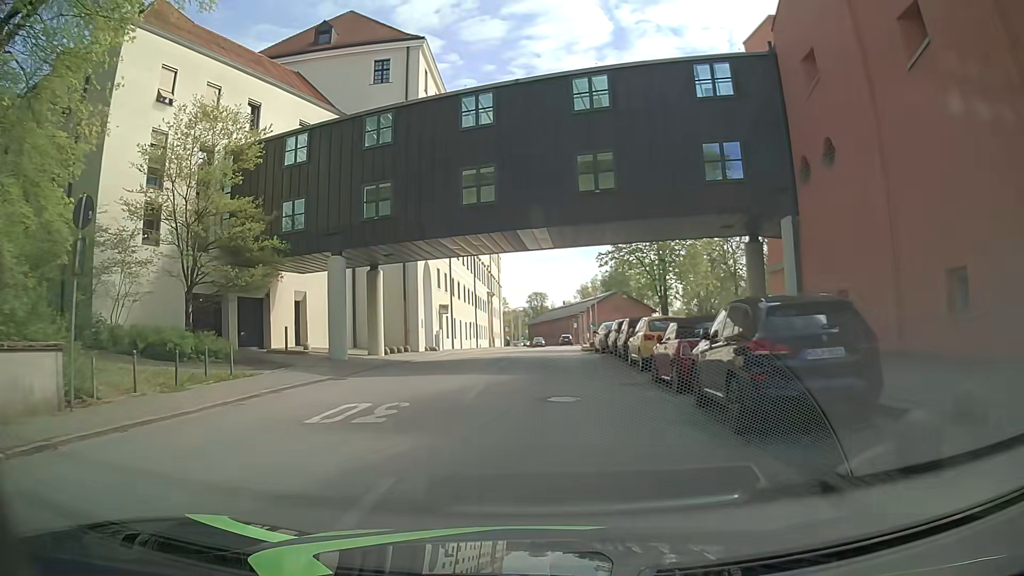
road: tertiary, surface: asphalt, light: Day
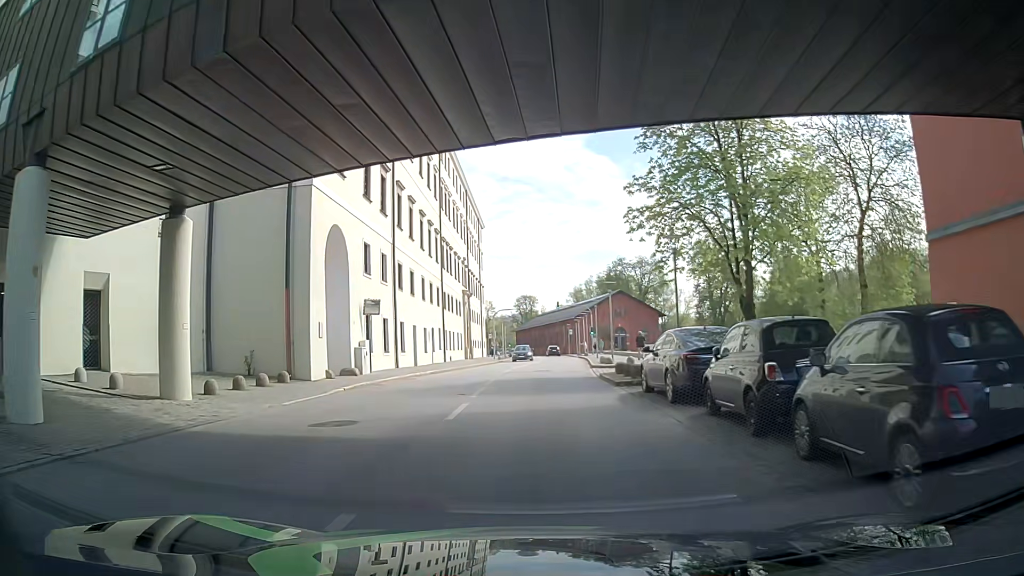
(+0.5, +18.8) m; +2°
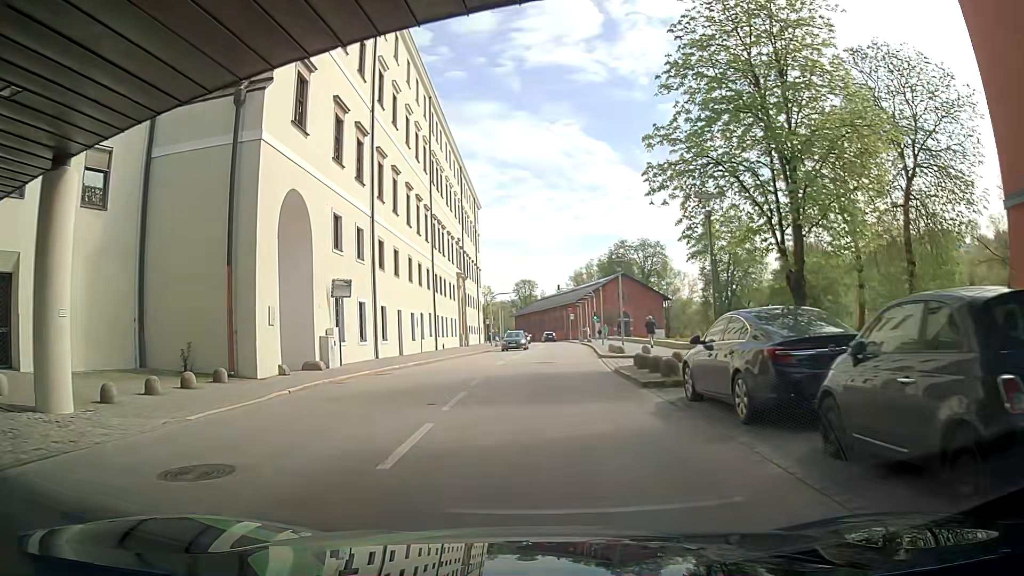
(0.0, +4.8) m; -1°
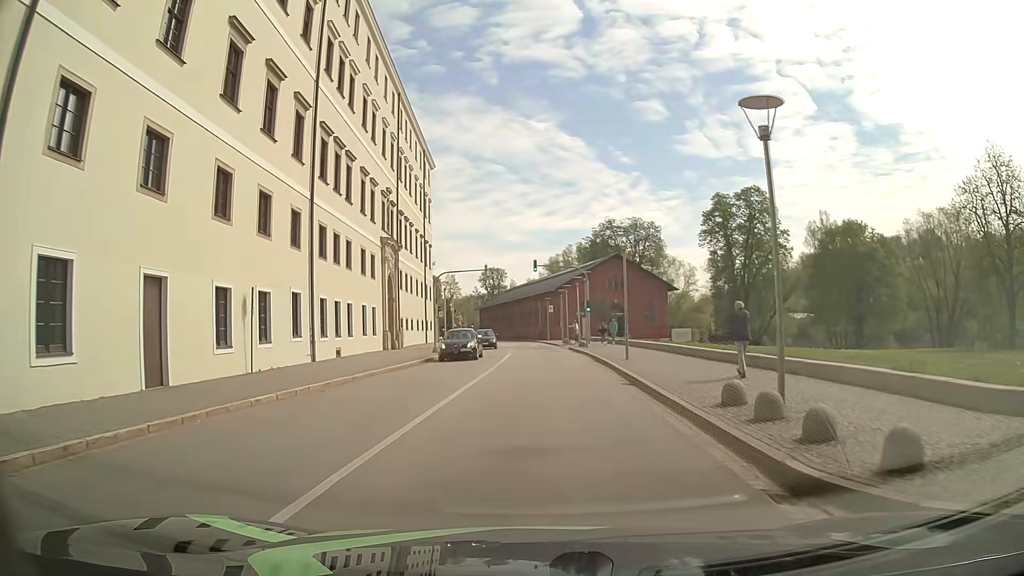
(+0.4, +24.5) m; +3°
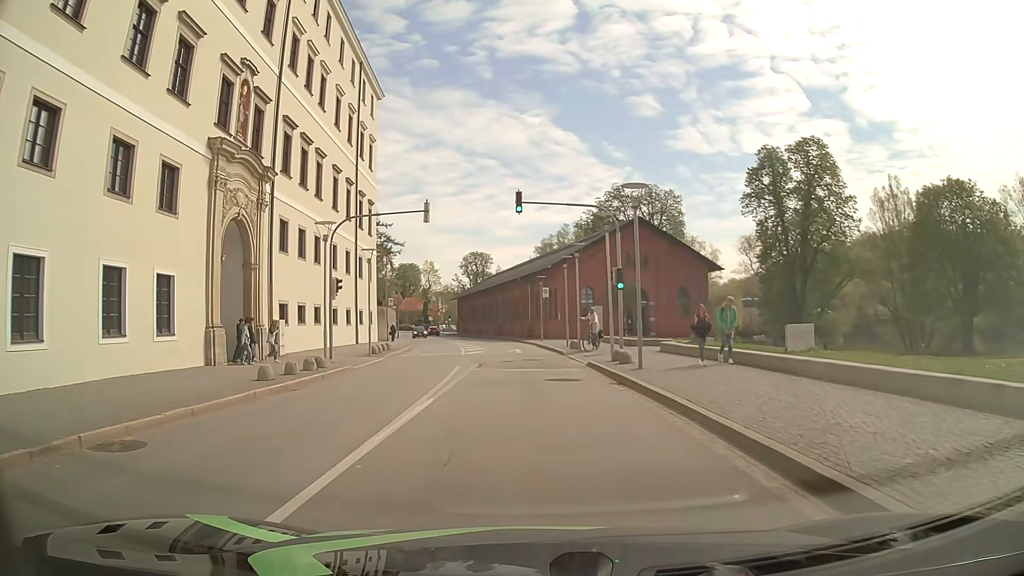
(+0.1, +24.6) m; 0°
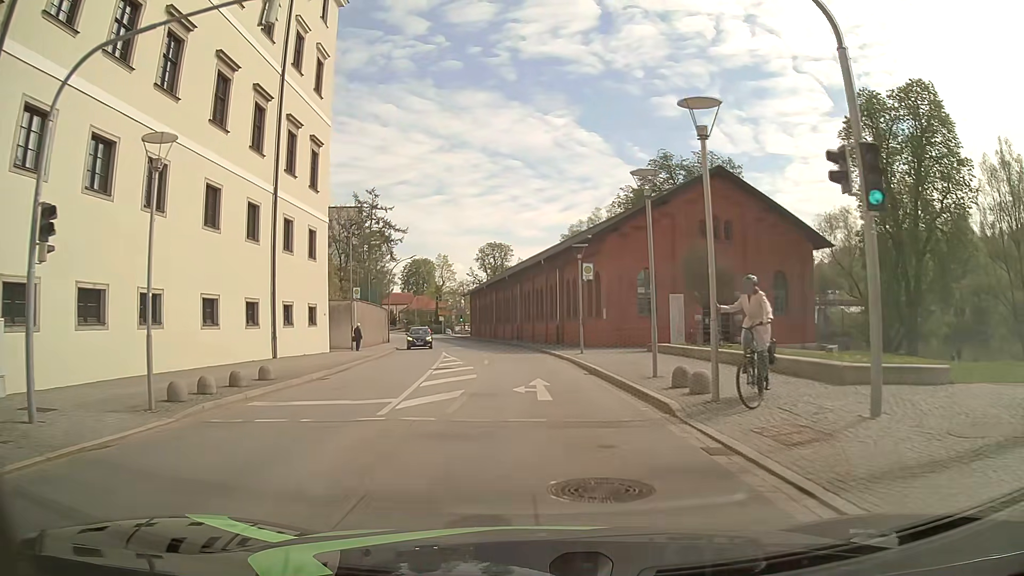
(-0.3, +19.3) m; -3°
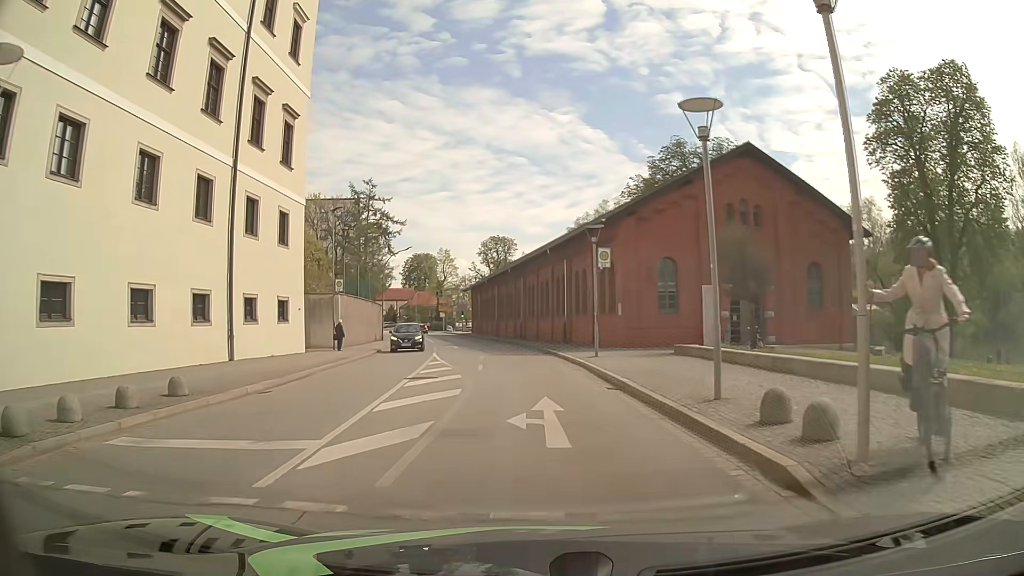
(0.0, +4.8) m; 0°
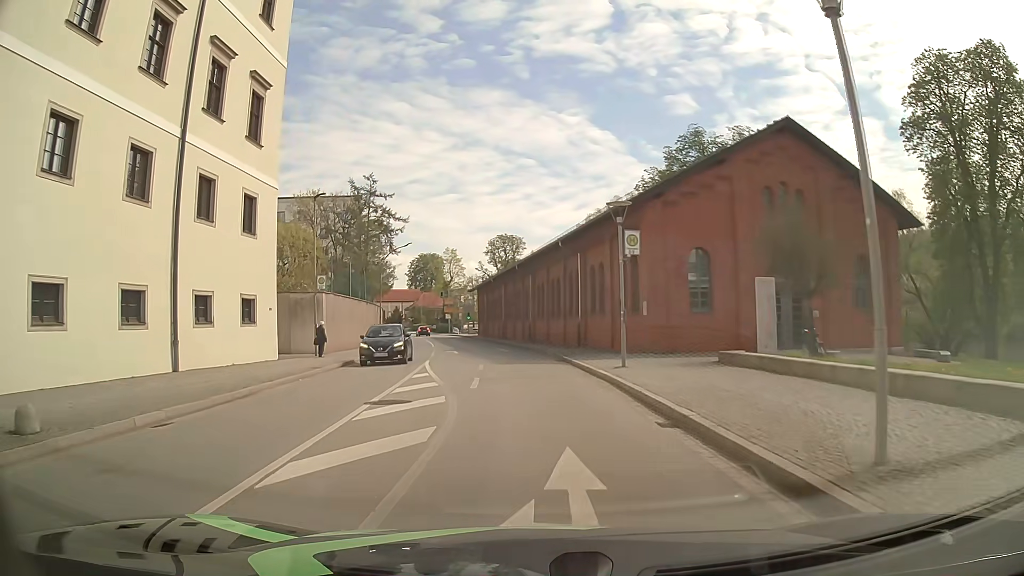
(0.0, +4.8) m; 0°
